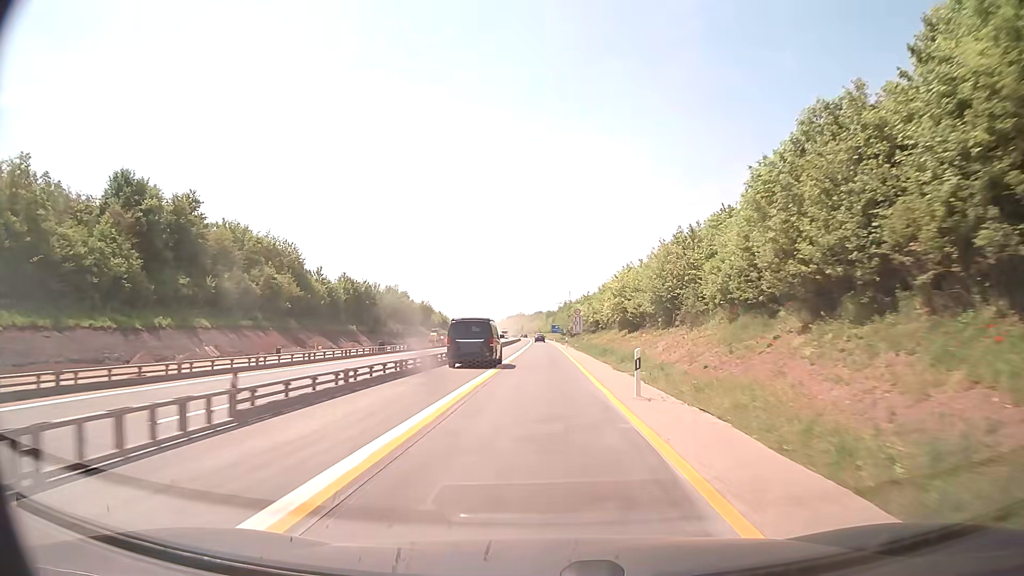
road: motorway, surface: concrete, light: Day
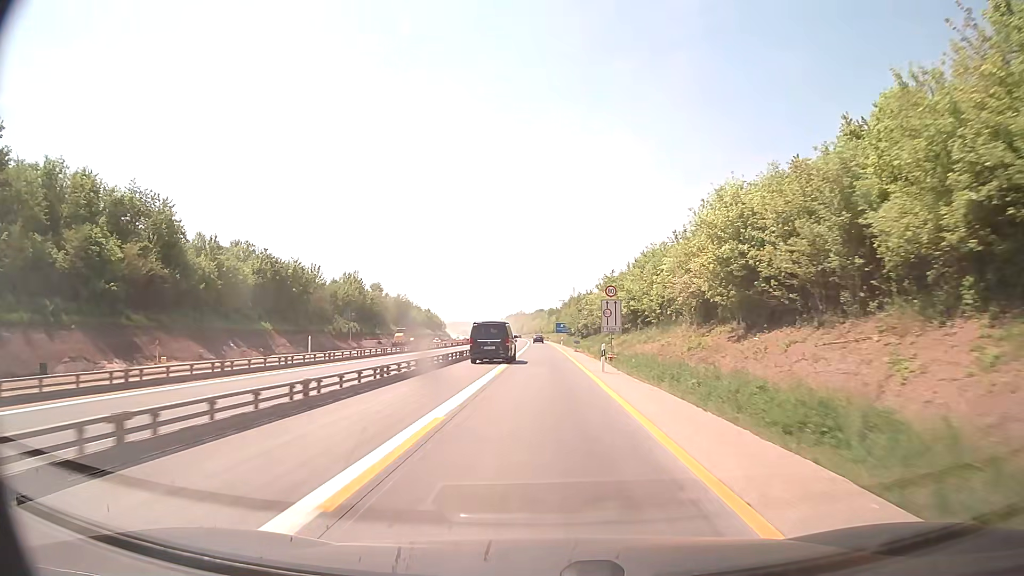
(+0.2, +39.1) m; 0°
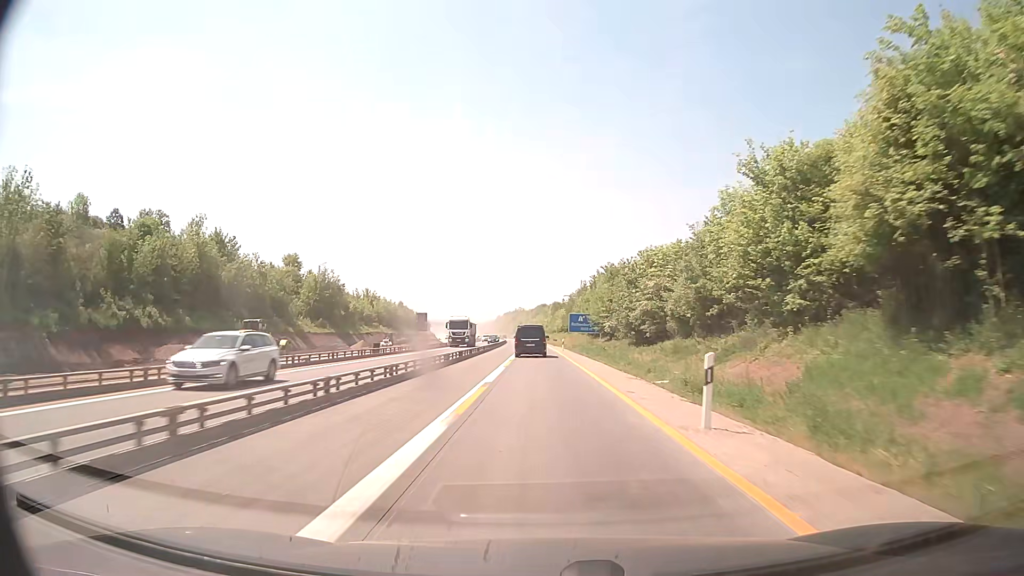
(-0.6, +65.3) m; 0°
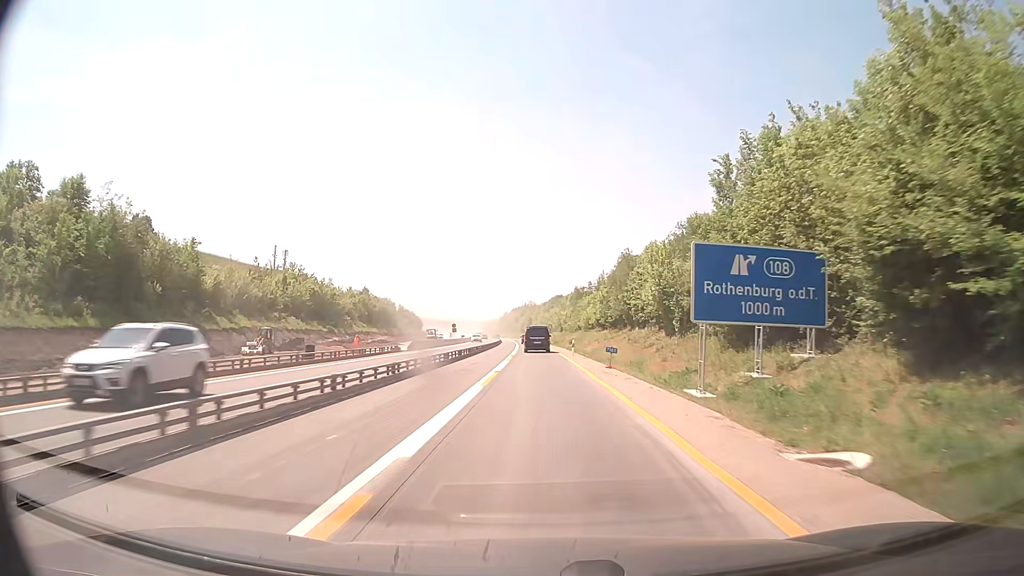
(-0.8, +65.4) m; -1°
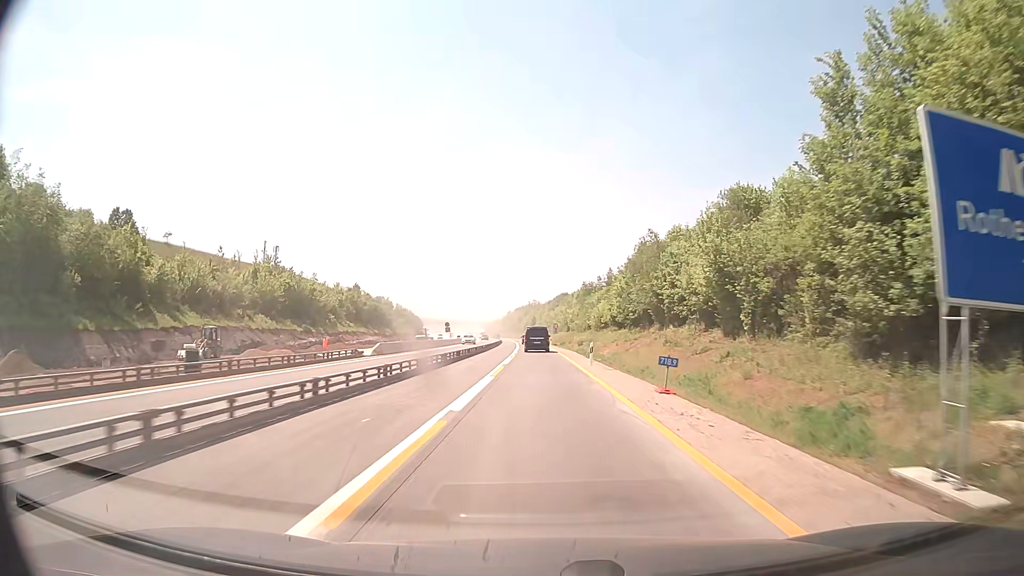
(0.0, +13.1) m; 0°
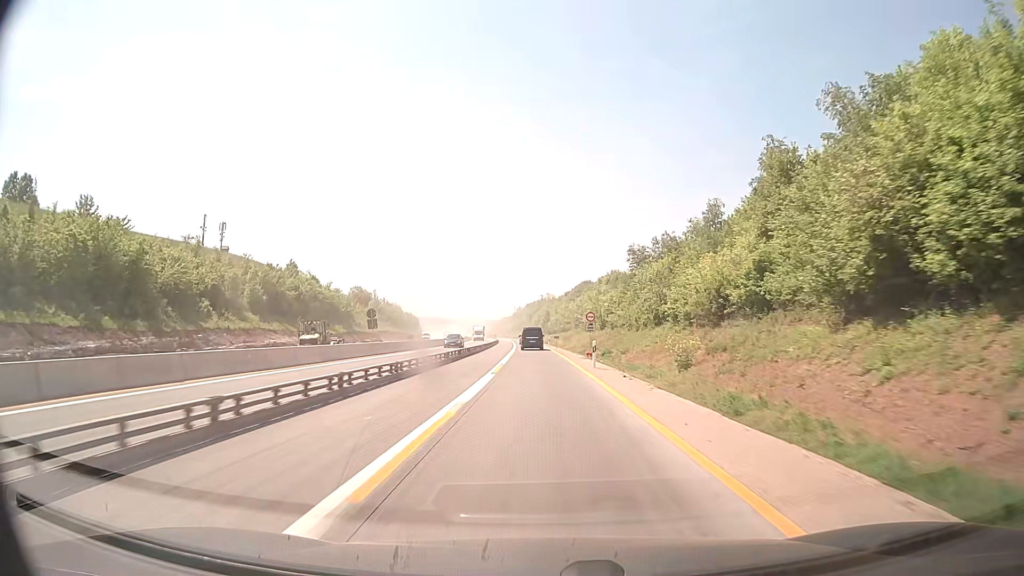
(-0.6, +52.3) m; -1°
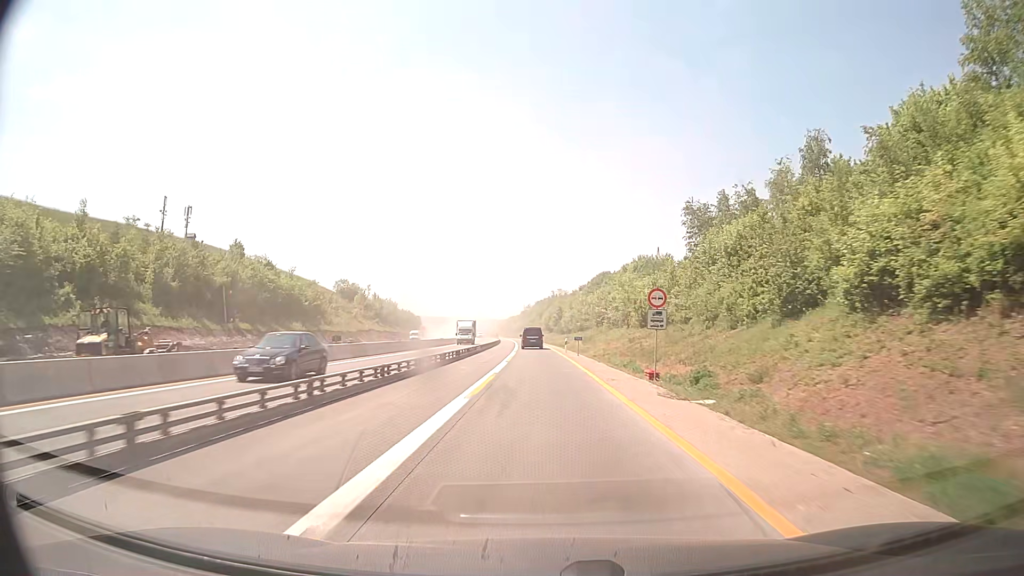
(-0.2, +26.1) m; -1°
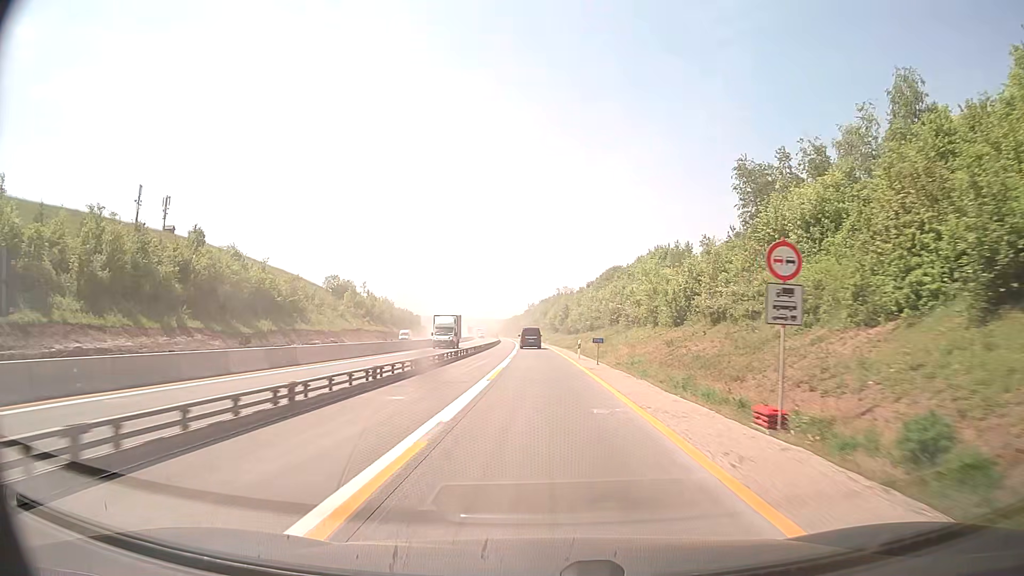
(-0.1, +13.1) m; 0°
(0, +10) (0, +20) (0, +30) (0, +40) (-1, +50) (-1, +60) (-1, +70) (-2, +80) (-2, +90) (-2, +100) m
